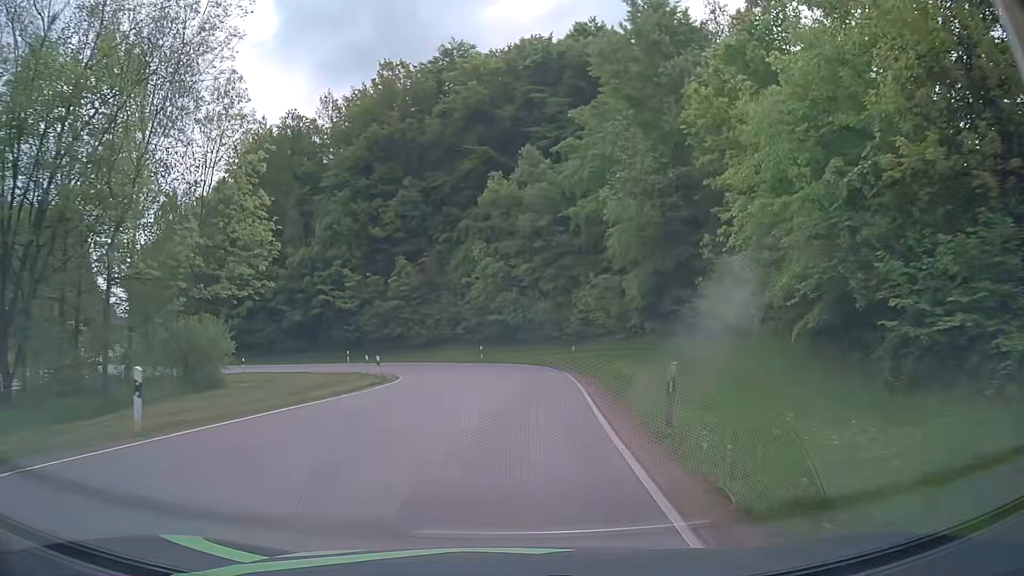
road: tertiary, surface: asphalt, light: Day
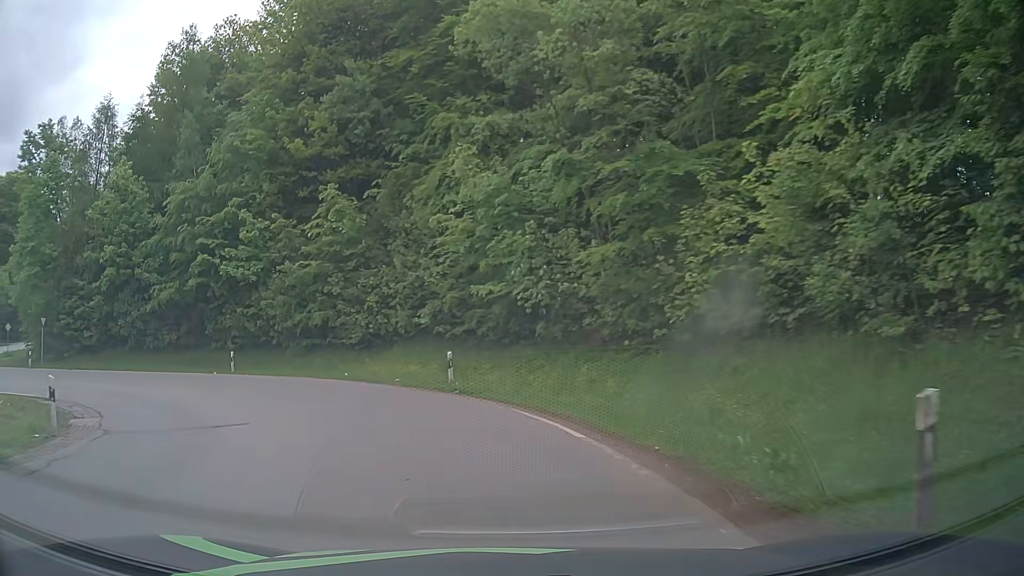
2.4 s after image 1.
(+0.8, +27.2) m; -2°
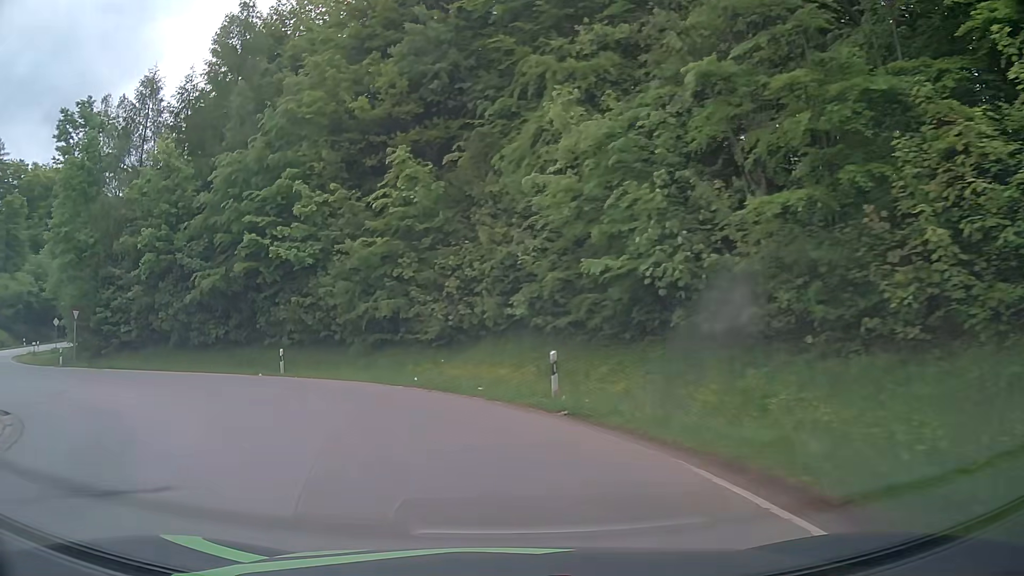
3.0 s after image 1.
(-0.4, +6.1) m; -8°
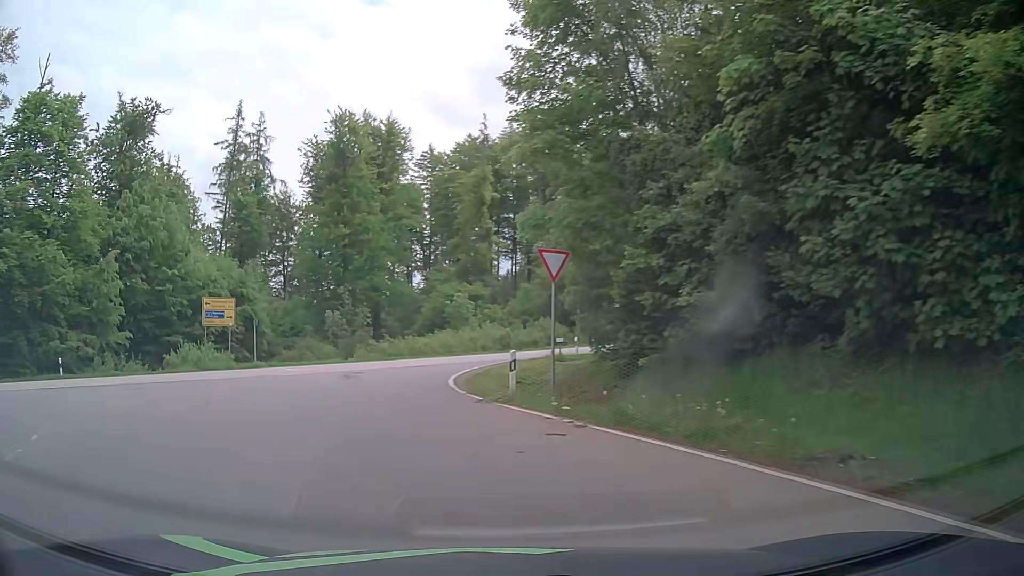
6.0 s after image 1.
(-11.5, +23.2) m; -55°
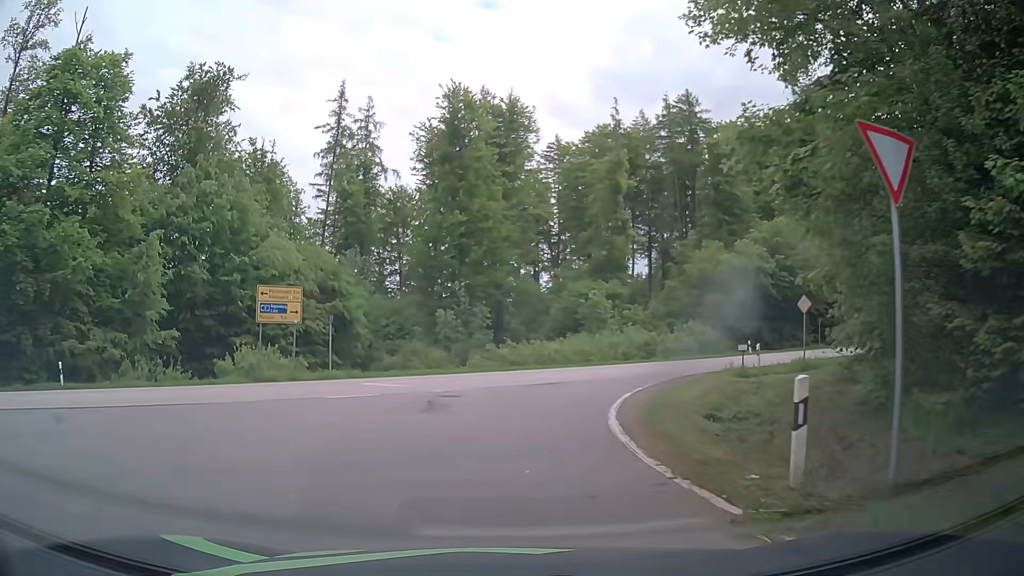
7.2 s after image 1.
(-1.1, +9.3) m; -11°
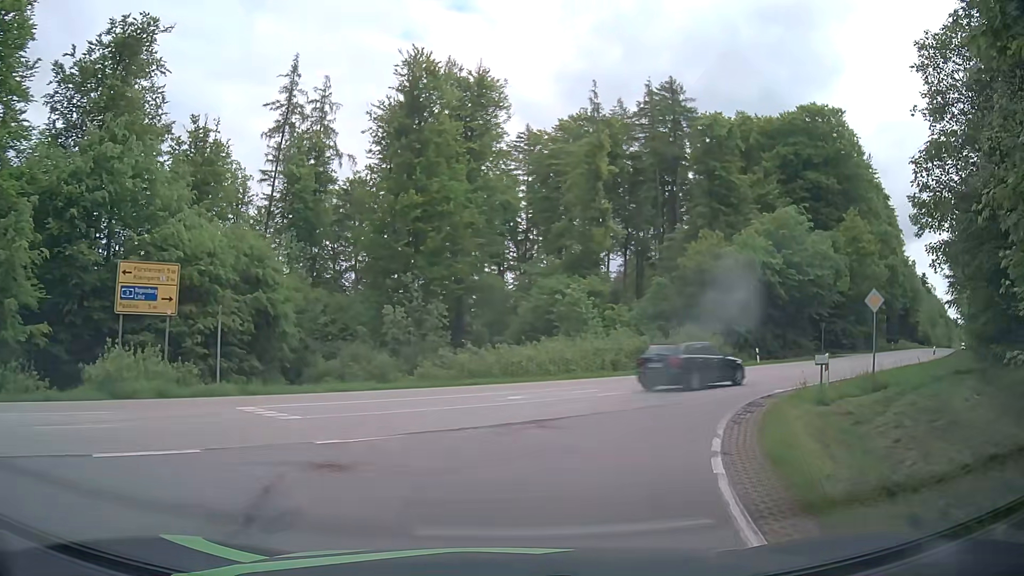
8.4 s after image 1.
(0.0, +8.7) m; +3°
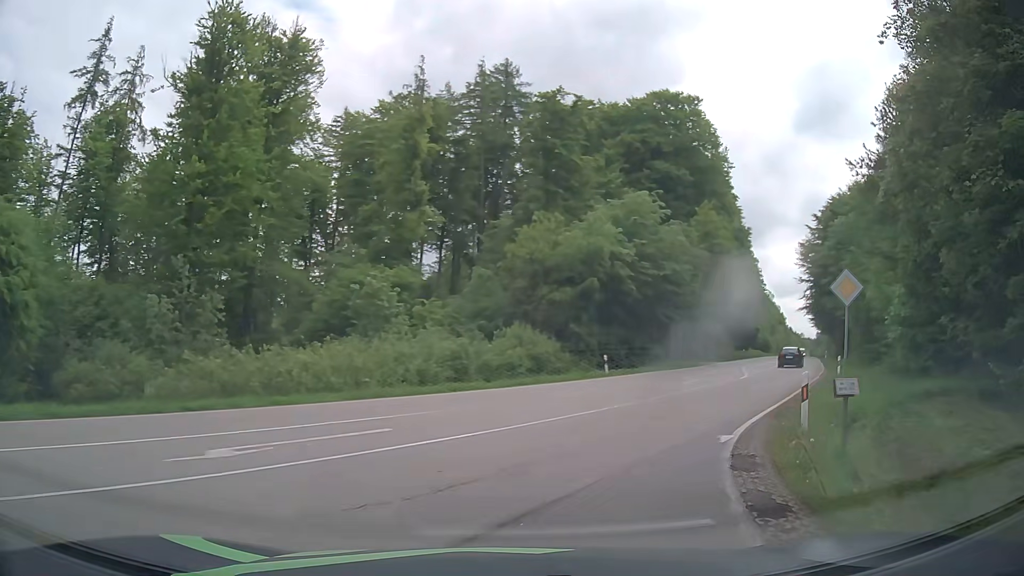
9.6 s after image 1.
(+1.1, +8.8) m; +16°
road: secondary
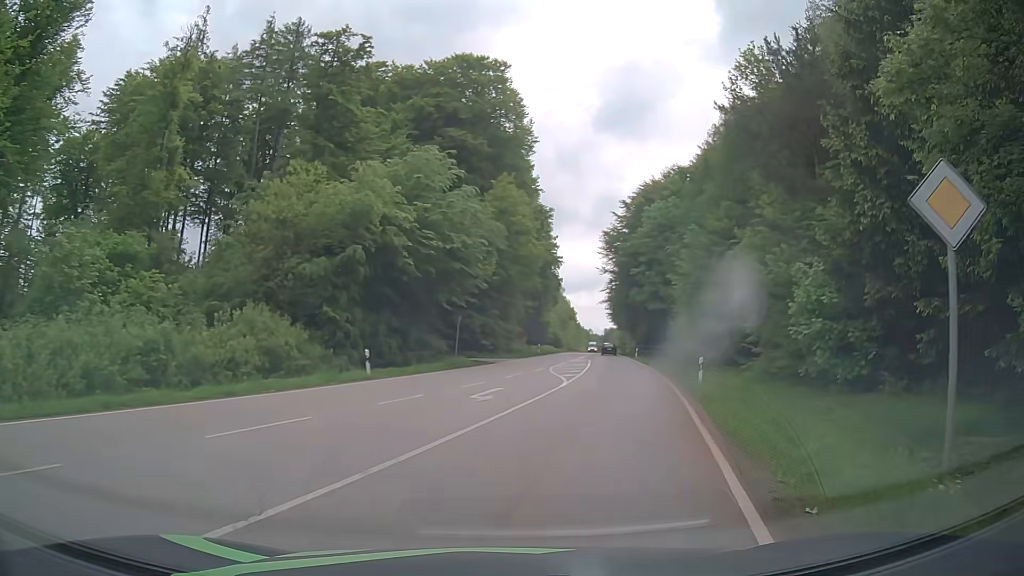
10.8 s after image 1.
(+1.7, +9.6) m; +19°
(+1, +10) (+3, +20) (+5, +30) (+6, +39) (+8, +49) (+10, +59) (+11, +69) (+13, +79) (+14, +89) (+16, +99) m
